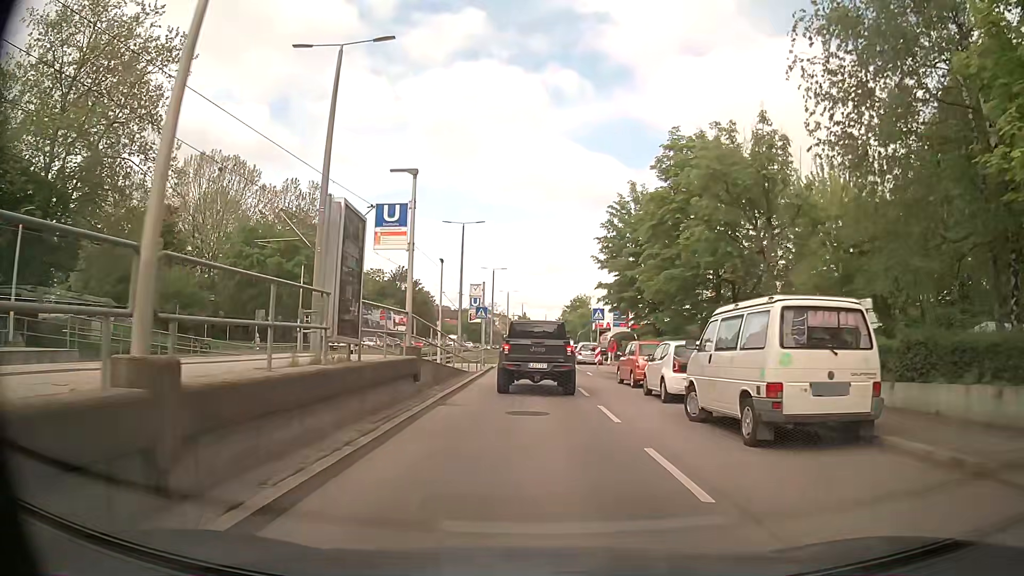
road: secondary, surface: asphalt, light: Day
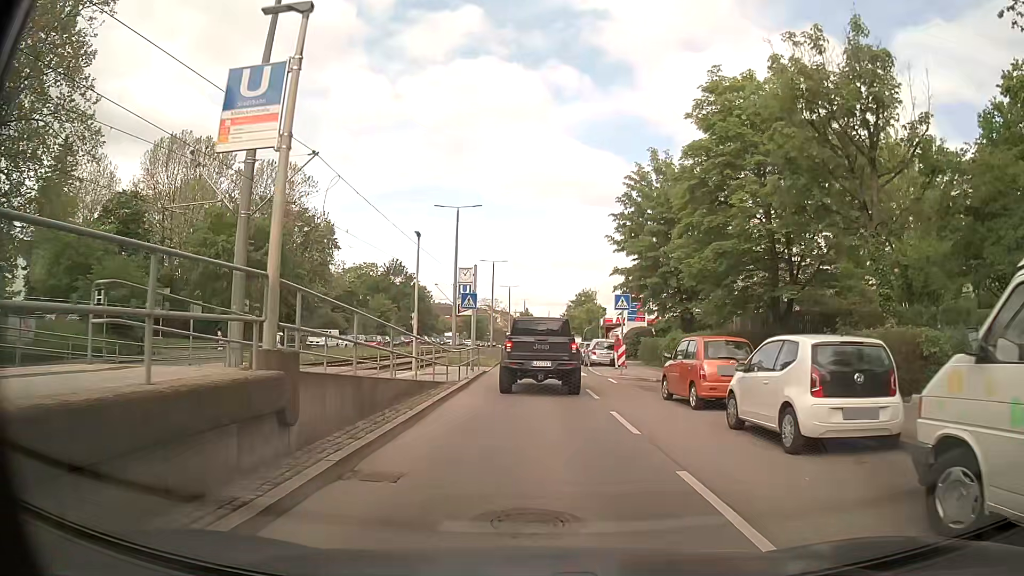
(0.0, +7.6) m; 0°
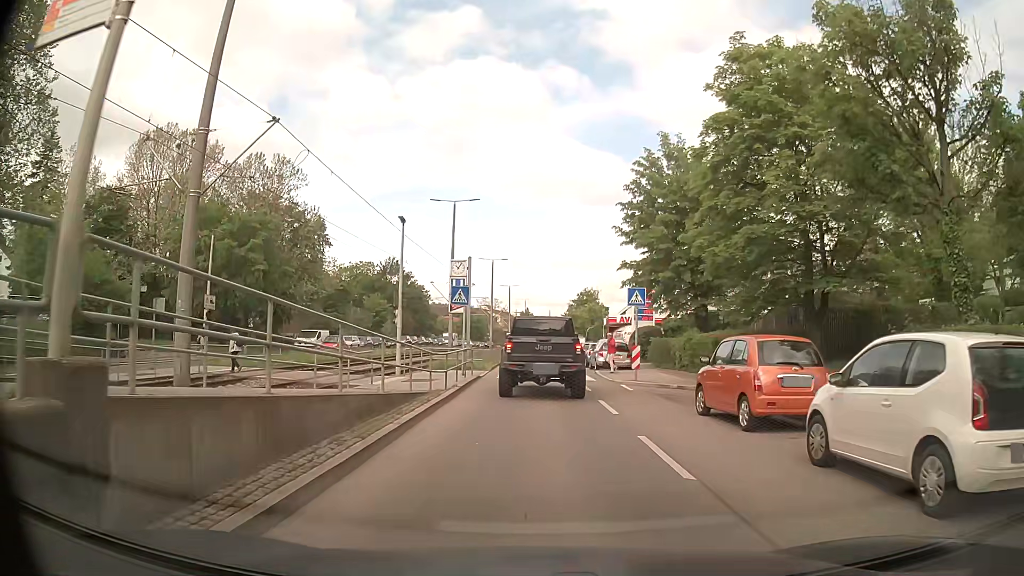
(0.0, +3.2) m; 0°
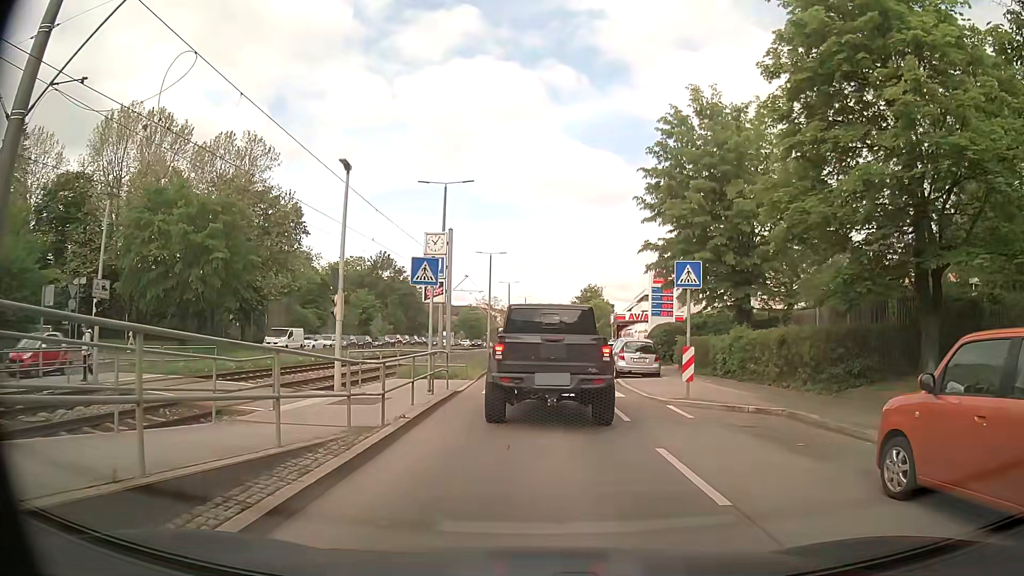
(0.0, +7.0) m; -2°
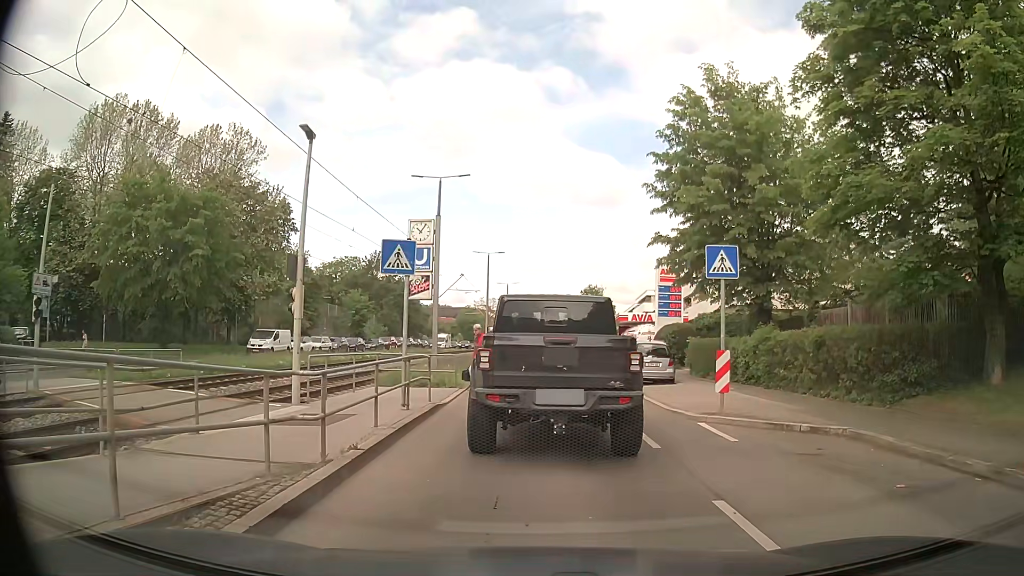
(+0.1, +2.6) m; +2°
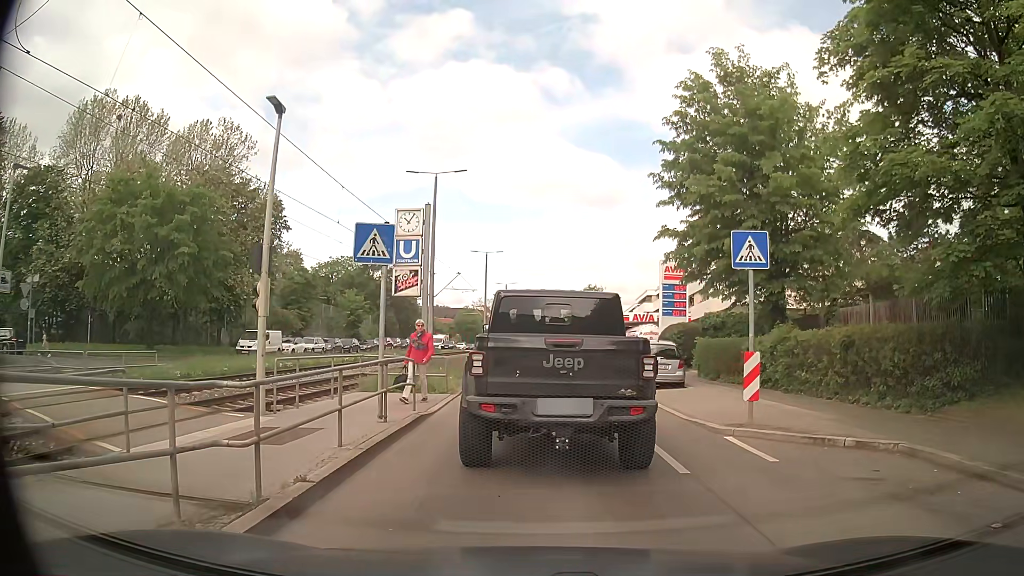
(0.0, +1.7) m; -1°
